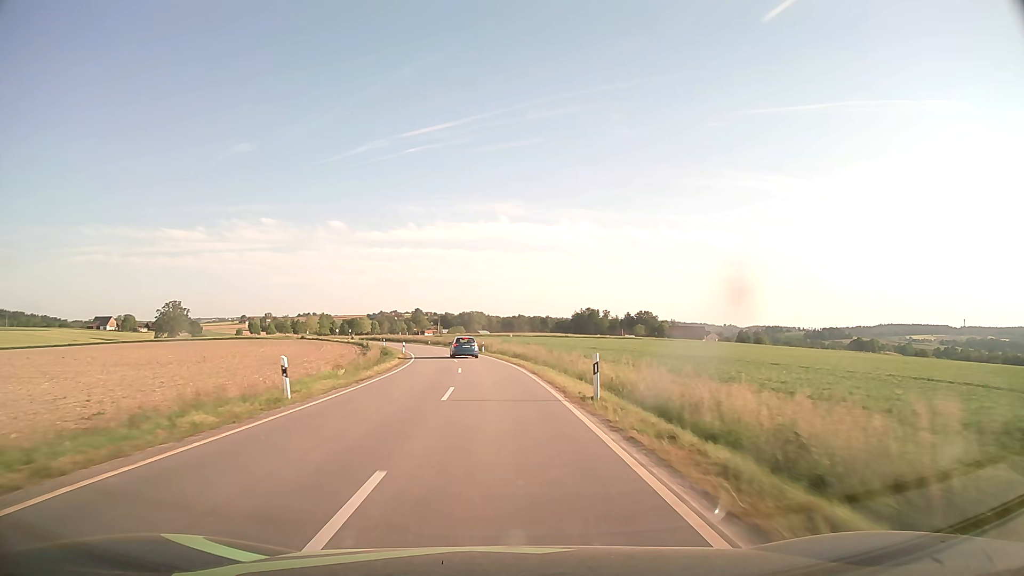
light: Day
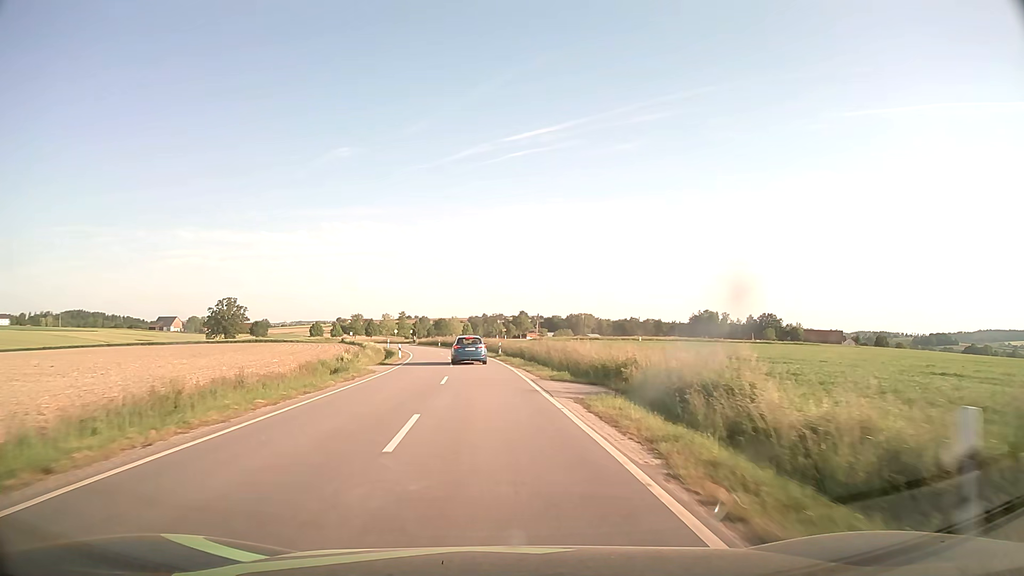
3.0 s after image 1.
(-3.7, +55.3) m; -9°
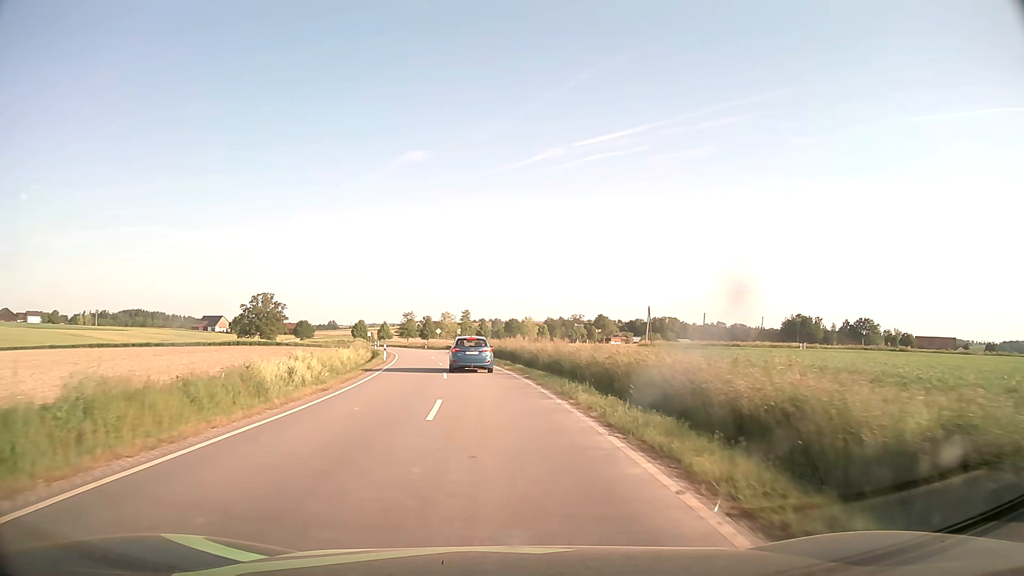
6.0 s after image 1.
(-2.6, +44.9) m; -6°
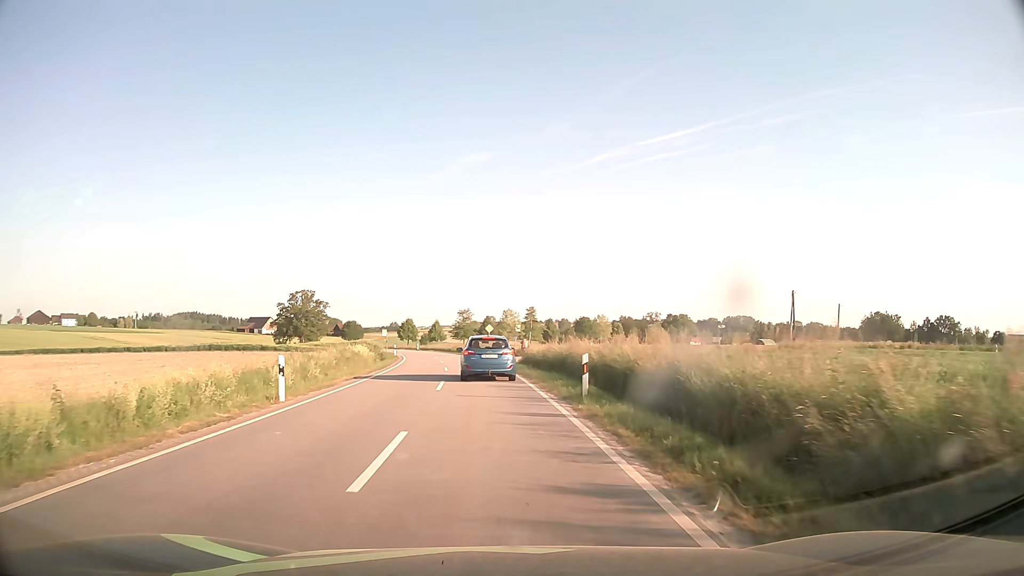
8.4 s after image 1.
(-1.4, +29.6) m; -6°
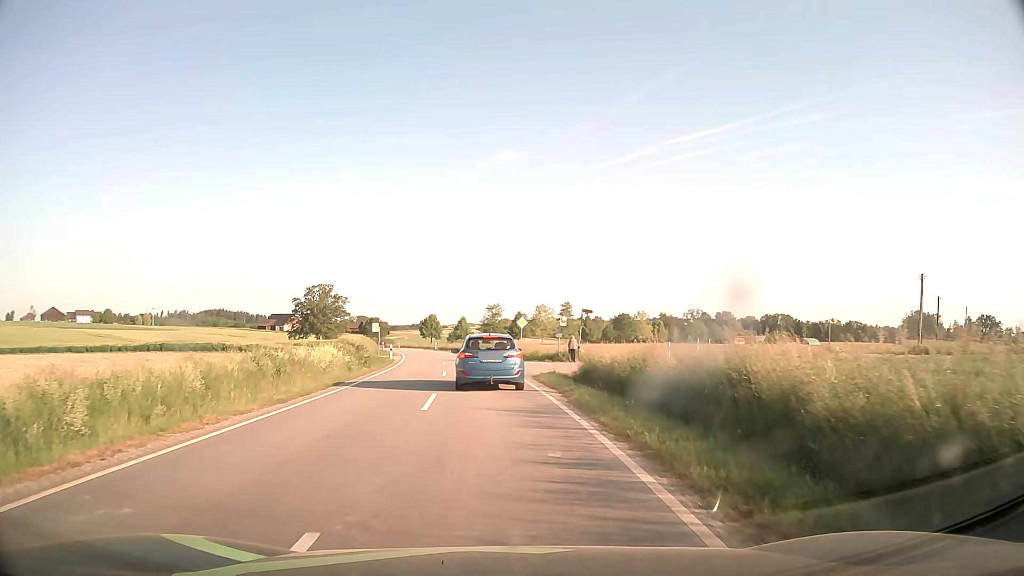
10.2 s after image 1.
(-0.5, +17.2) m; -3°
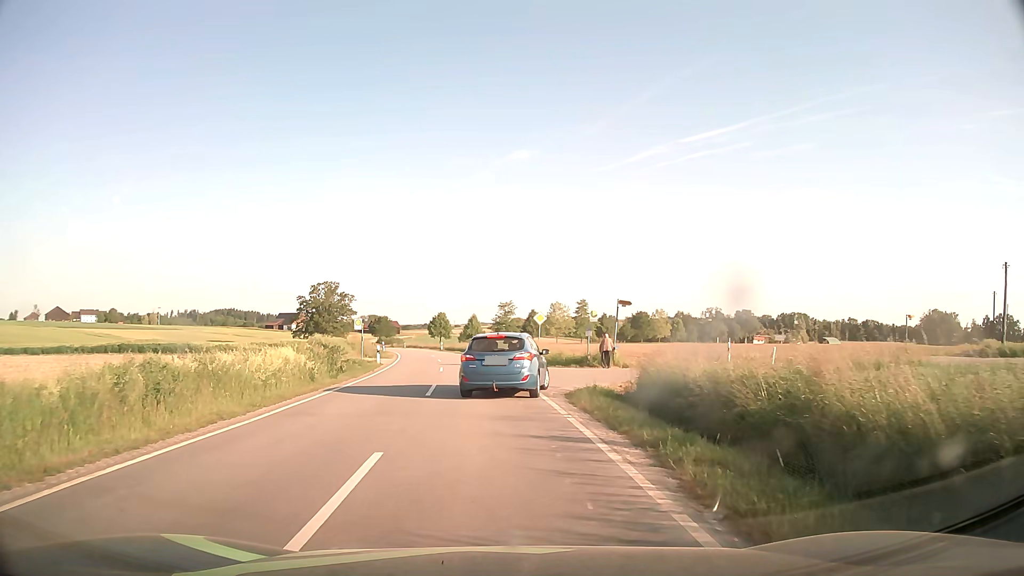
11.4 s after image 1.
(-0.1, +8.5) m; -1°
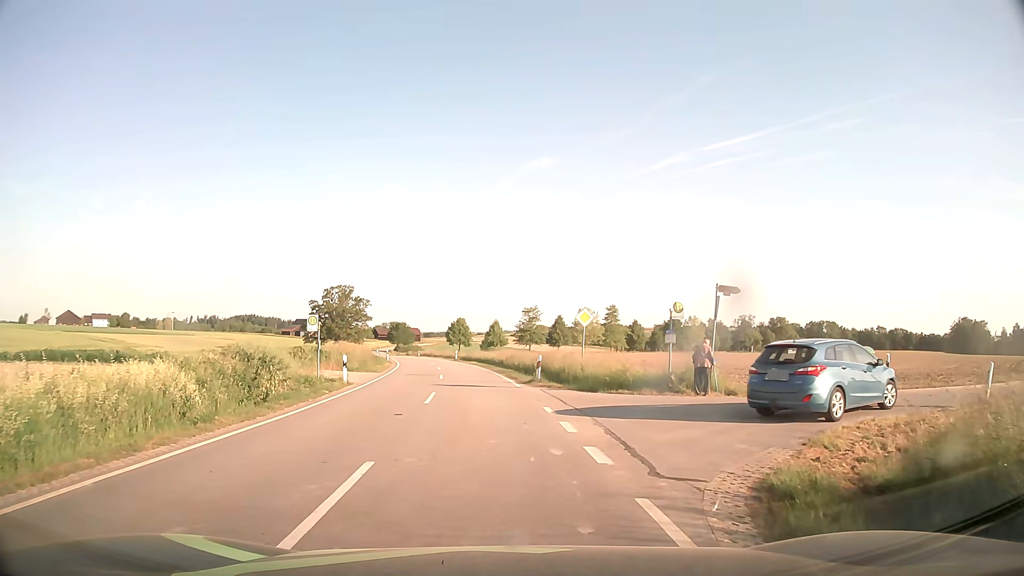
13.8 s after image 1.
(-0.2, +12.1) m; -2°
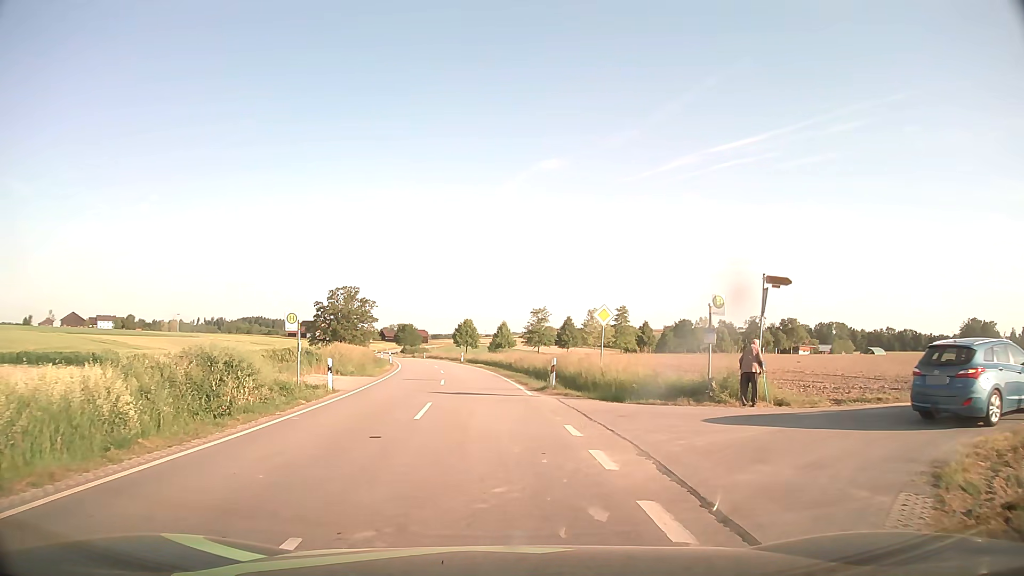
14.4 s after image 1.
(0.0, +3.4) m; -1°
(0, +10) (-1, +20) (-1, +30) (-2, +40) (-4, +50) (-5, +60) (-7, +70) (-9, +79) (-11, +89) (-13, +99) m
